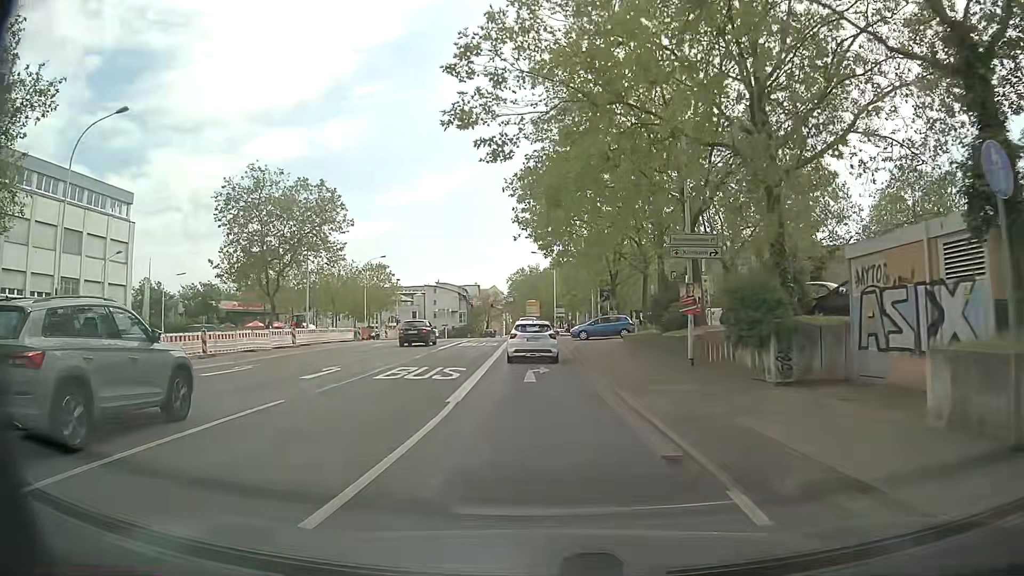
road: primary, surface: asphalt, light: Day
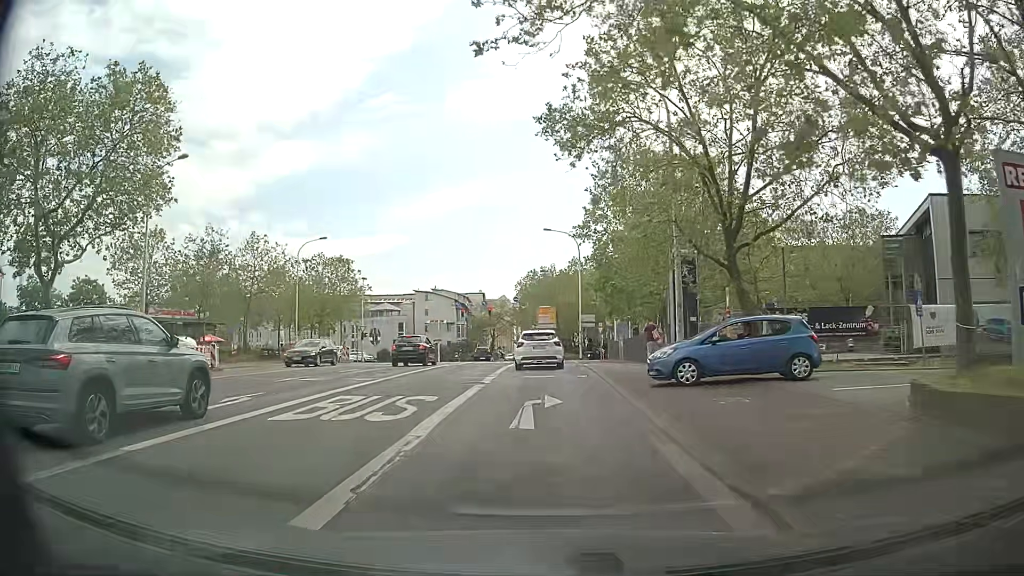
(-0.4, +27.4) m; -1°
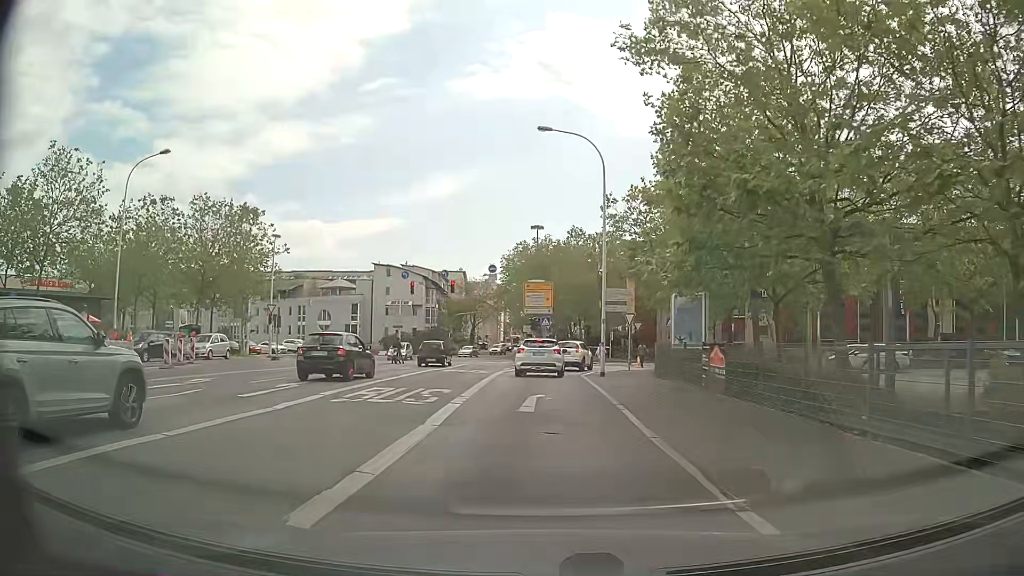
(0.0, +24.6) m; 0°
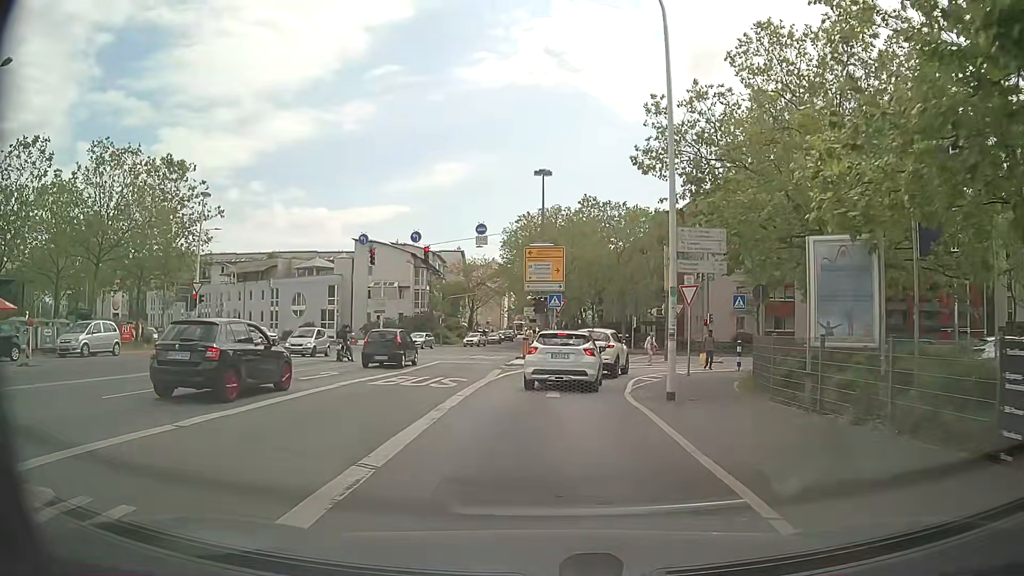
(0.0, +13.0) m; 0°
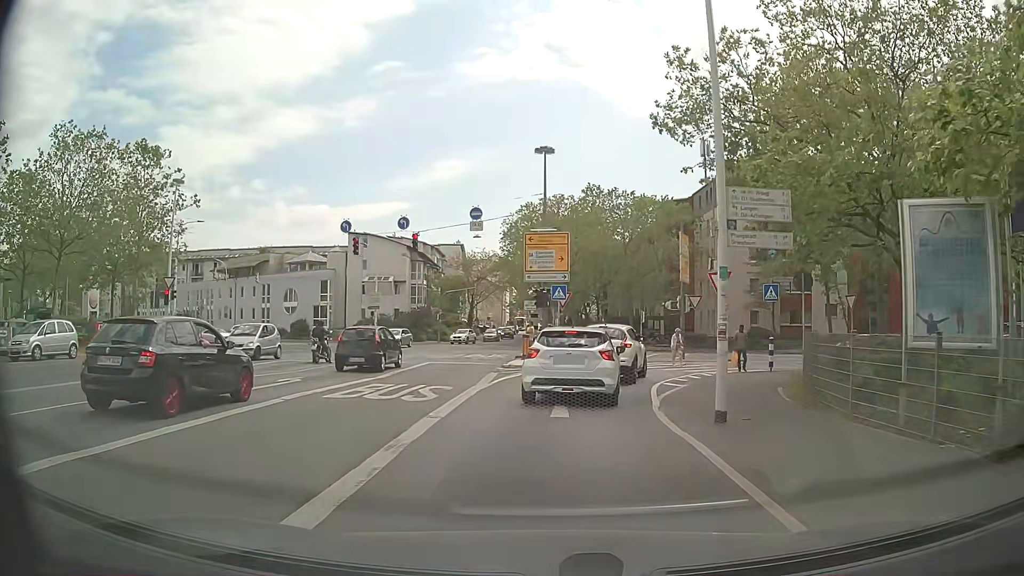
(0.0, +3.5) m; 0°
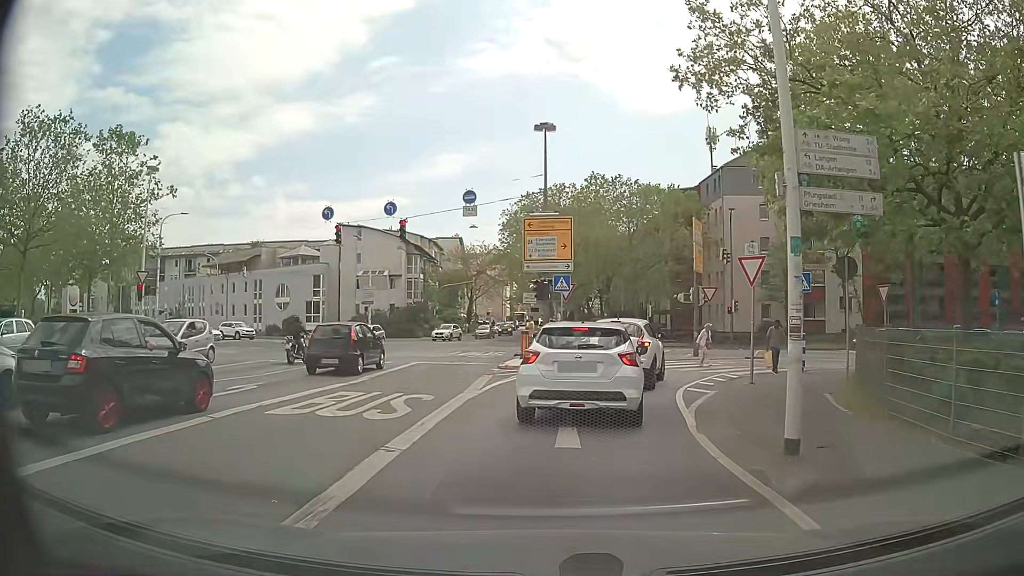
(0.0, +2.7) m; 0°
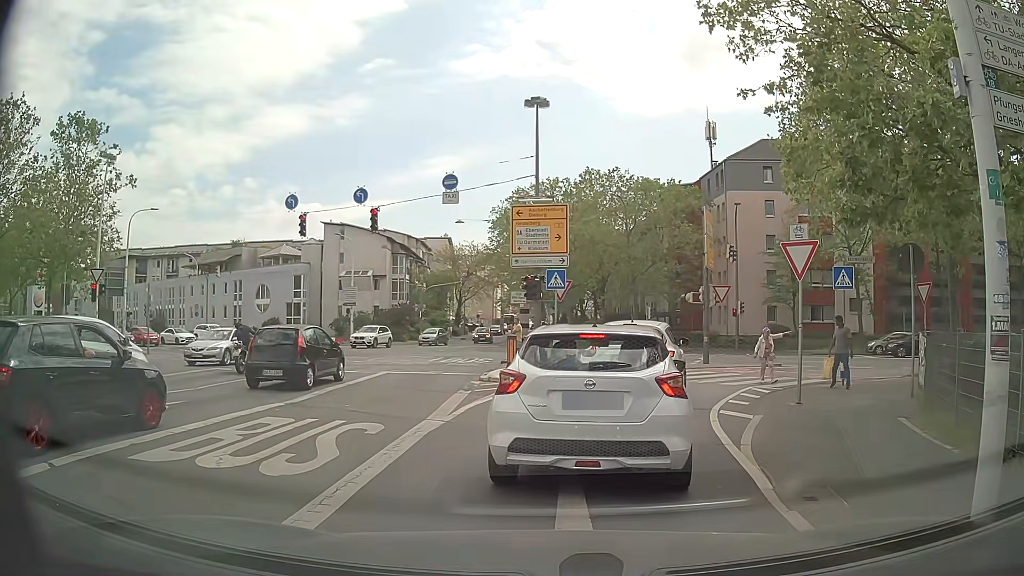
(0.0, +3.2) m; -1°
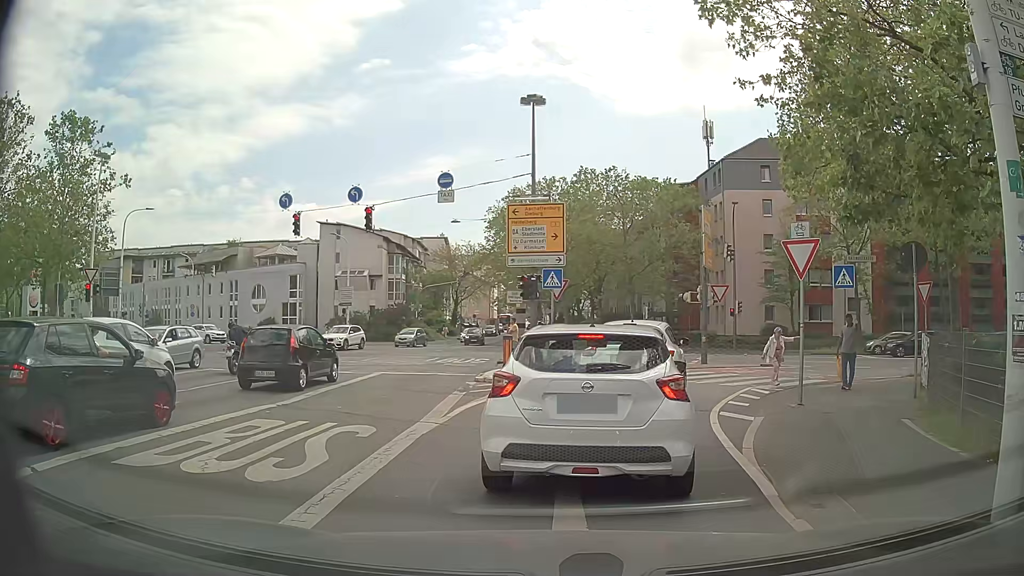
(0.0, +0.2) m; 0°
